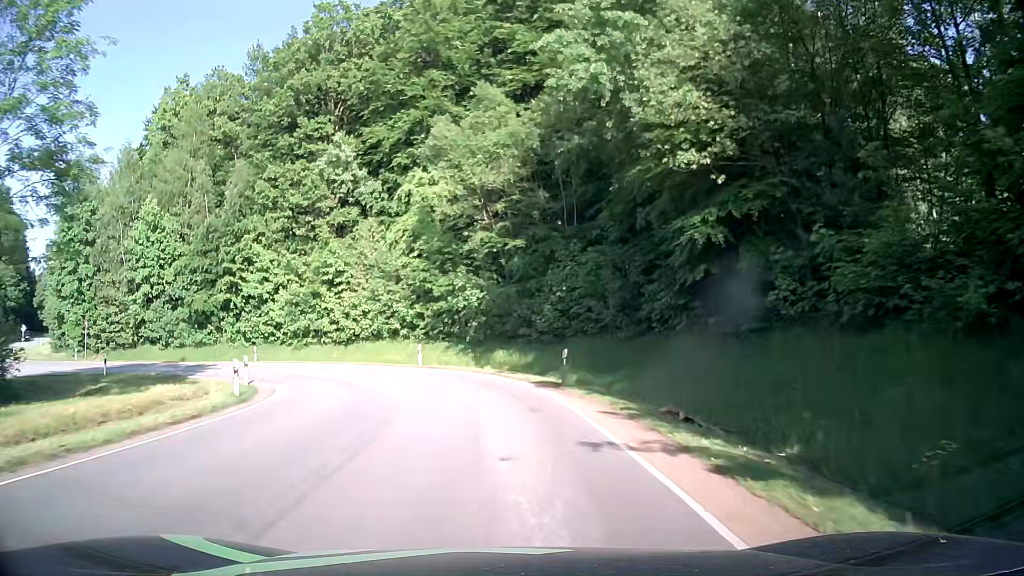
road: tertiary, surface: asphalt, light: Day
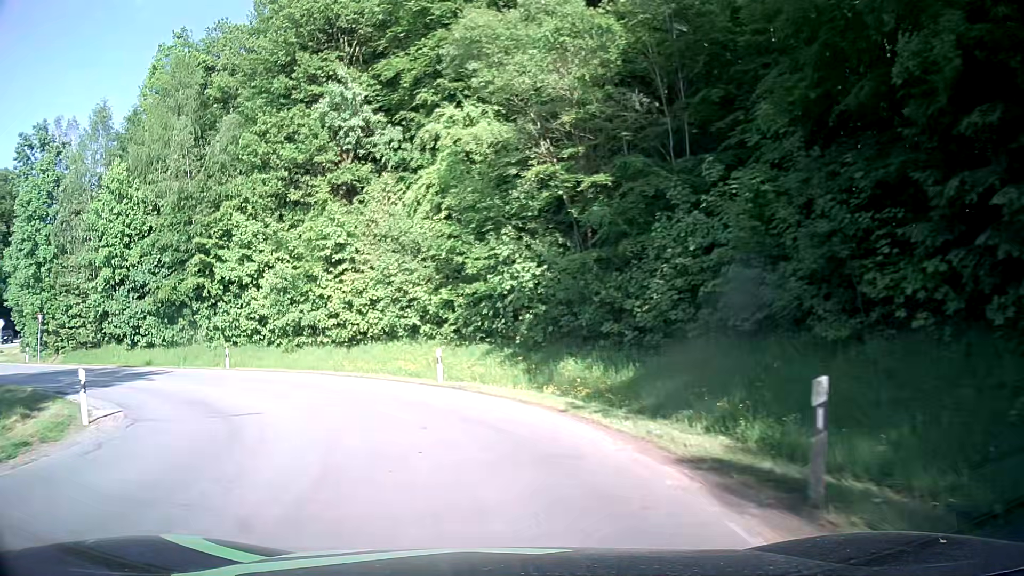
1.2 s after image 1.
(-0.3, +13.0) m; -4°
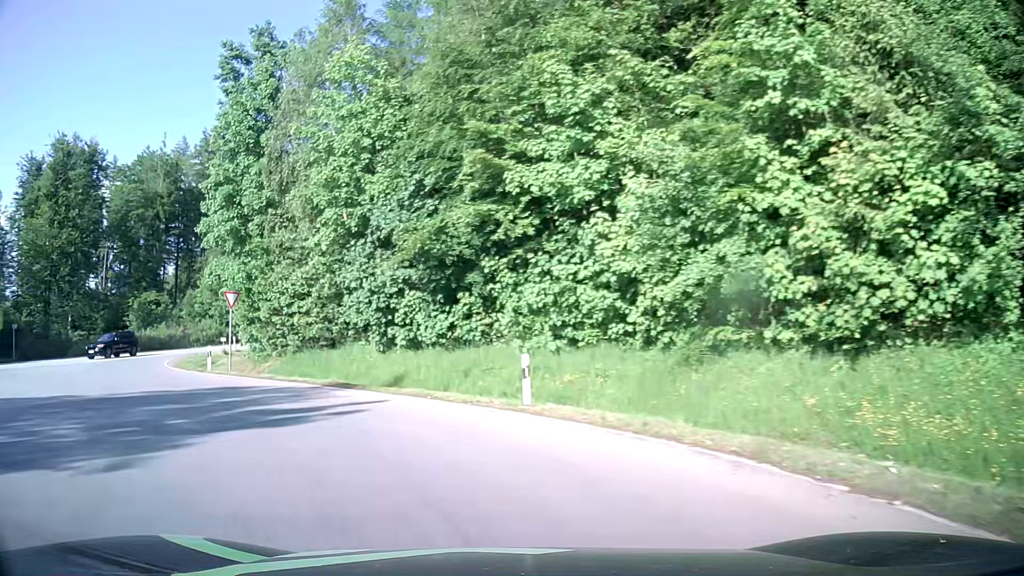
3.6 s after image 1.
(-5.4, +20.4) m; -35°
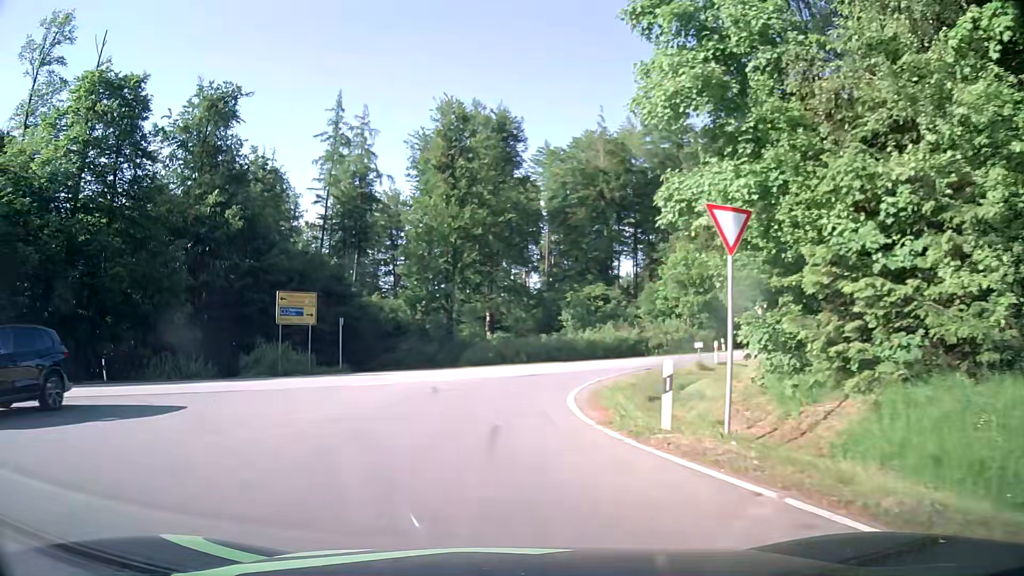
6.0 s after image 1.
(-6.5, +17.1) m; -40°
